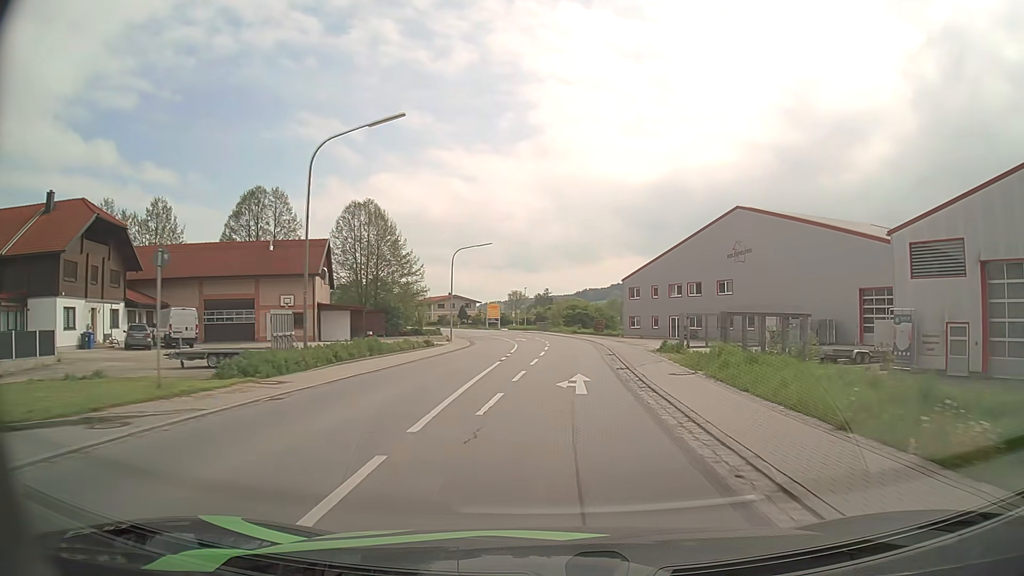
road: secondary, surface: asphalt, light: Day
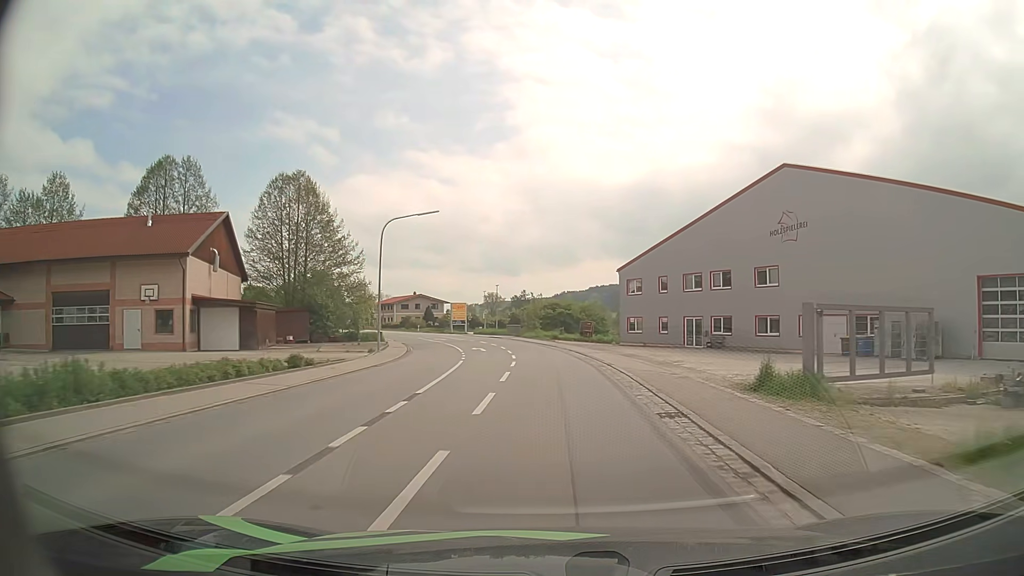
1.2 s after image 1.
(+0.4, +17.8) m; +2°
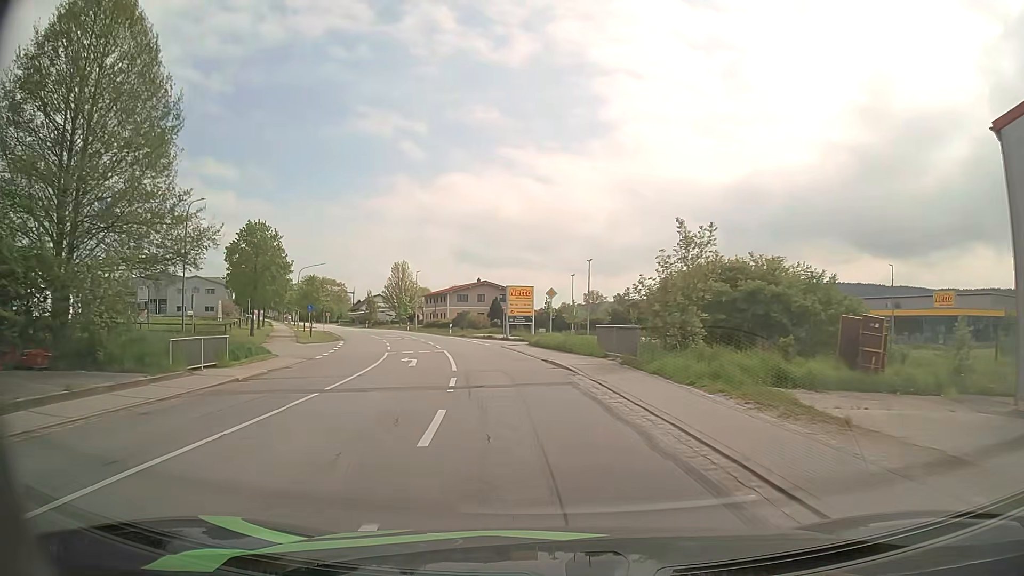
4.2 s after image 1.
(-2.0, +44.7) m; -8°
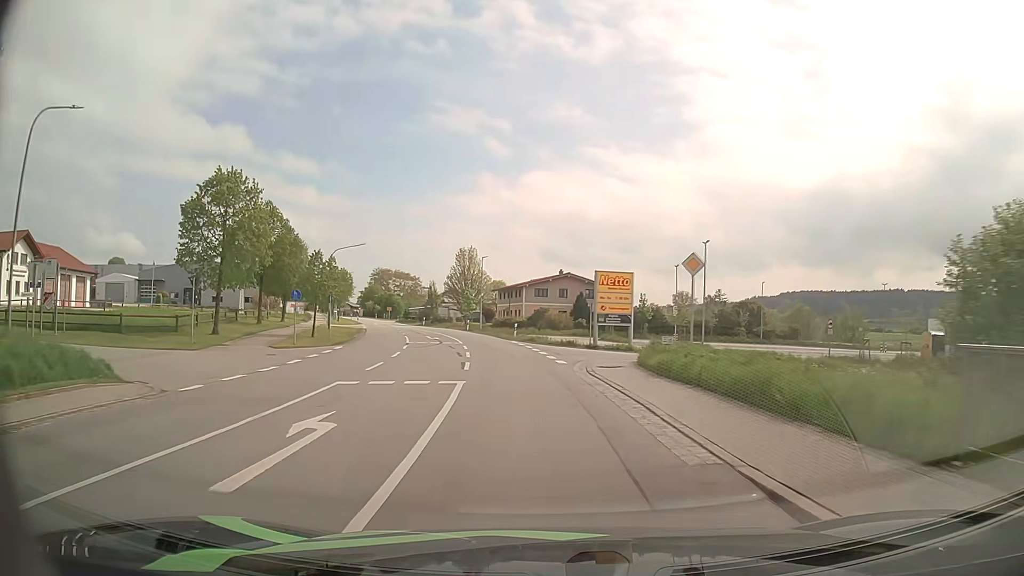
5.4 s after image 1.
(-1.1, +17.5) m; -8°
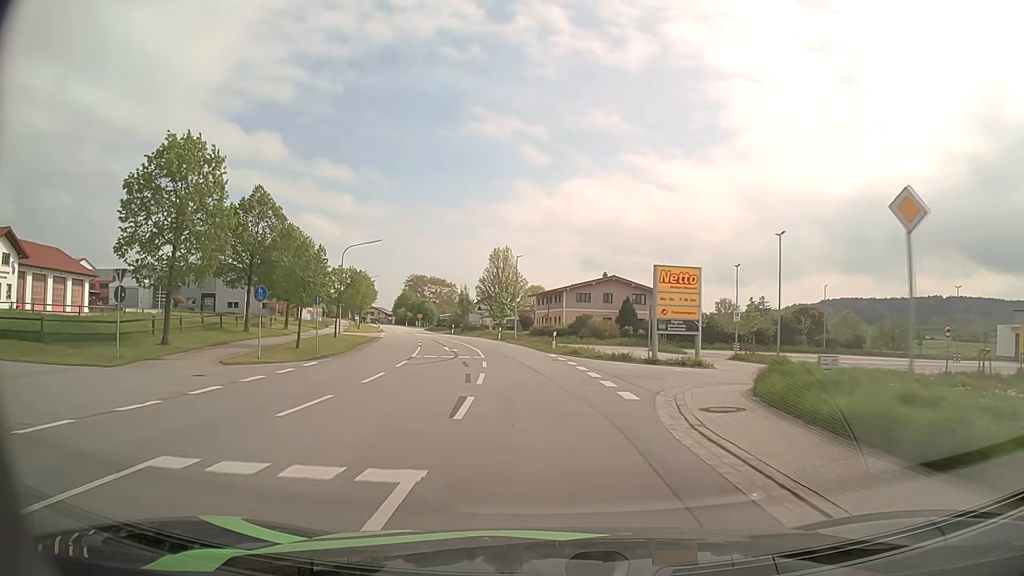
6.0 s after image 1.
(-0.2, +8.7) m; -3°
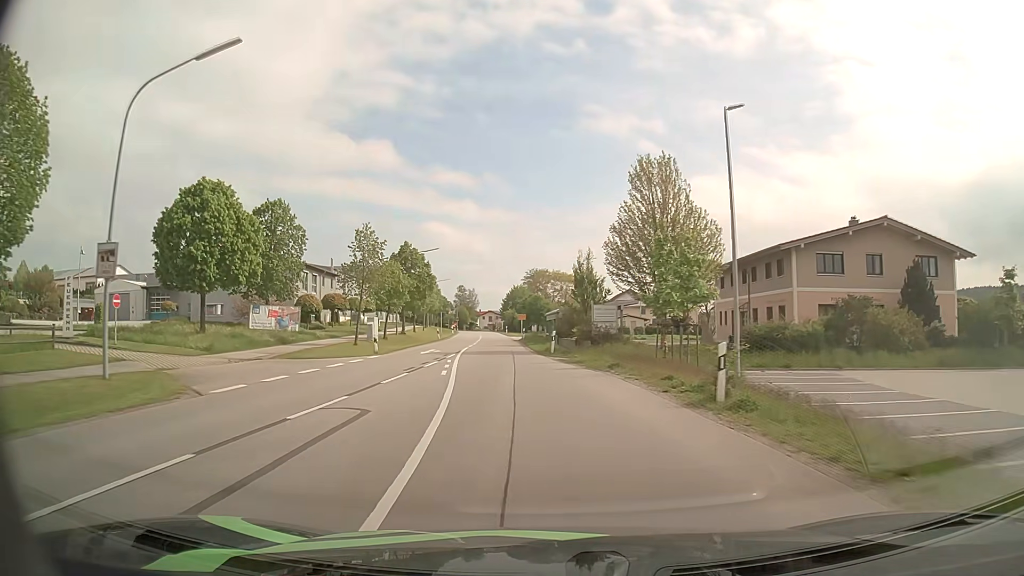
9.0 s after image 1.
(-4.5, +44.5) m; -12°
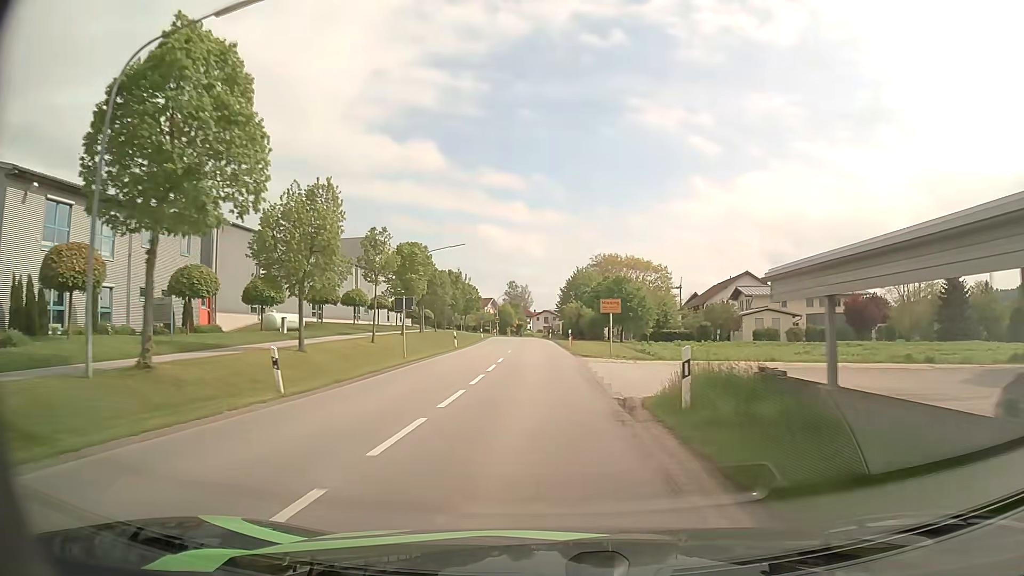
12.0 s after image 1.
(-3.3, +48.0) m; -5°
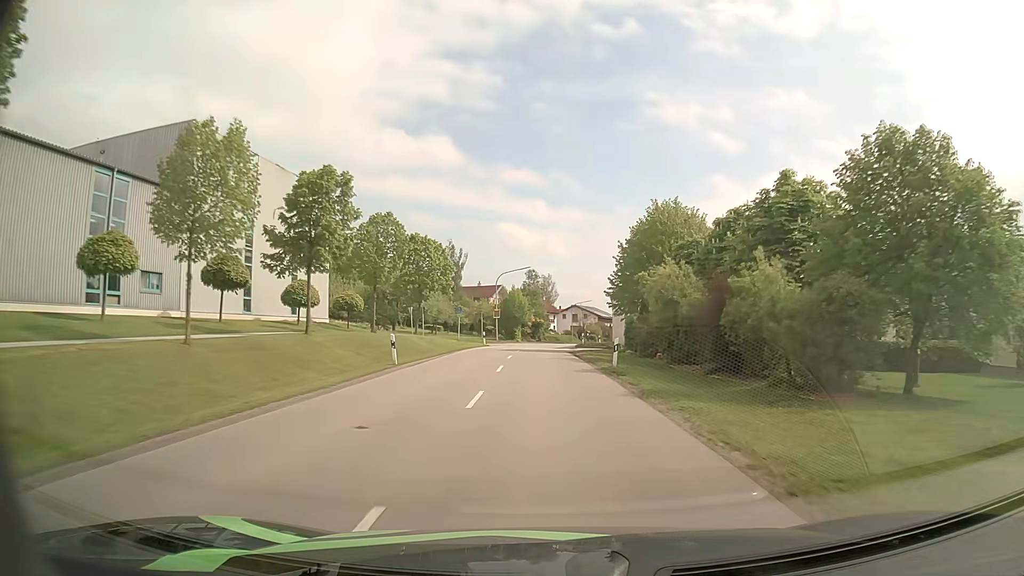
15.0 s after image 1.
(-1.1, +50.4) m; -2°
(0, +10) (0, +20) (0, +30) (0, +40) (0, +50) (+1, +60) (+2, +70) (+3, +80) (+4, +90) (+6, +100) m
